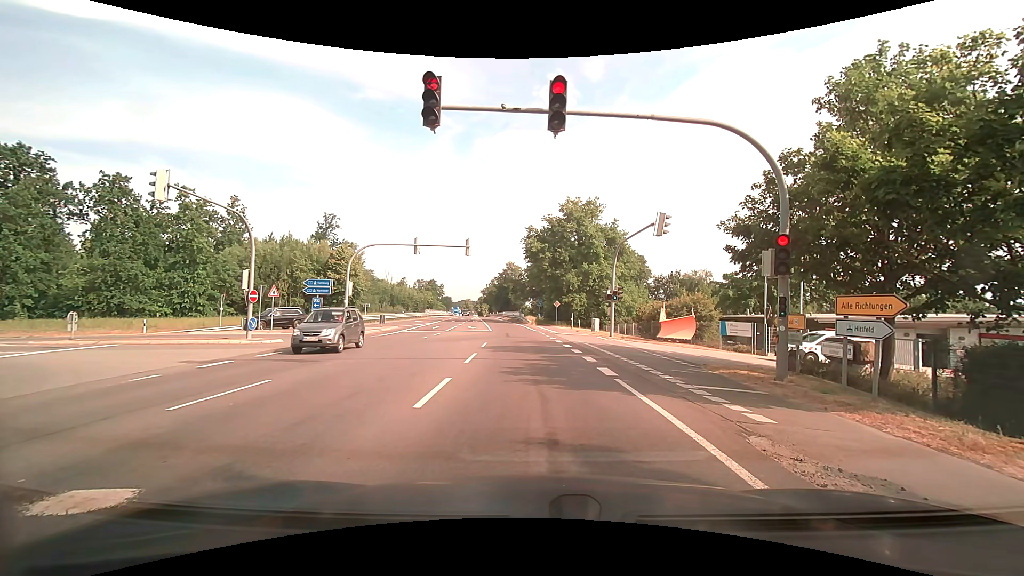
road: secondary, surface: asphalt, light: Day
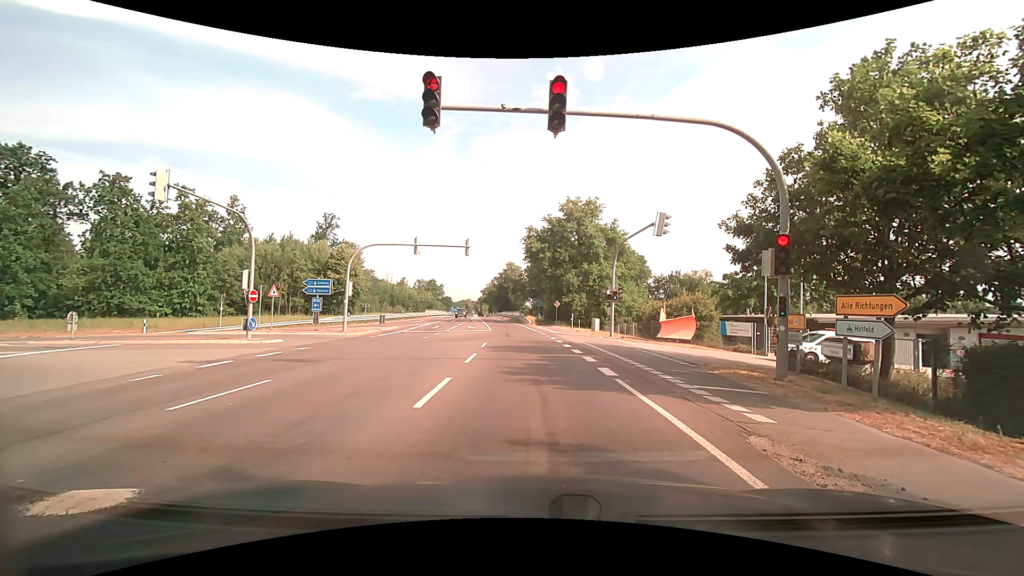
(0.0, 0.0) m; 0°
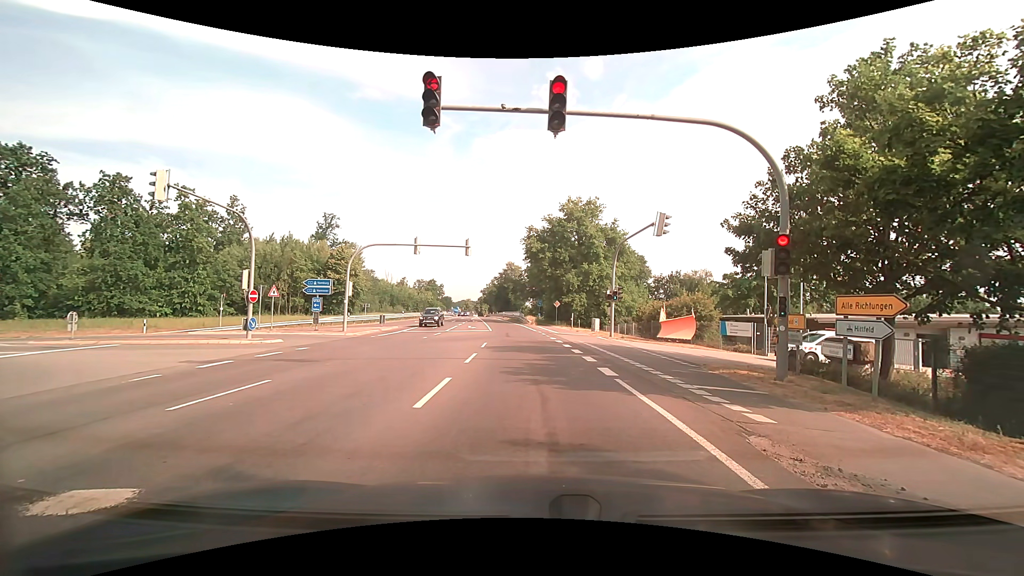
(0.0, 0.0) m; 0°
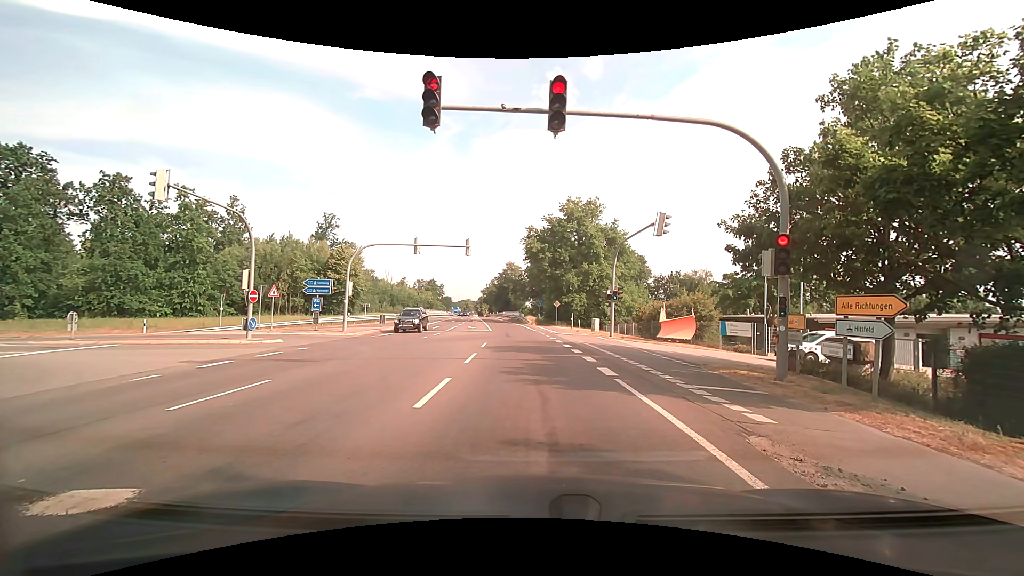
(0.0, 0.0) m; 0°
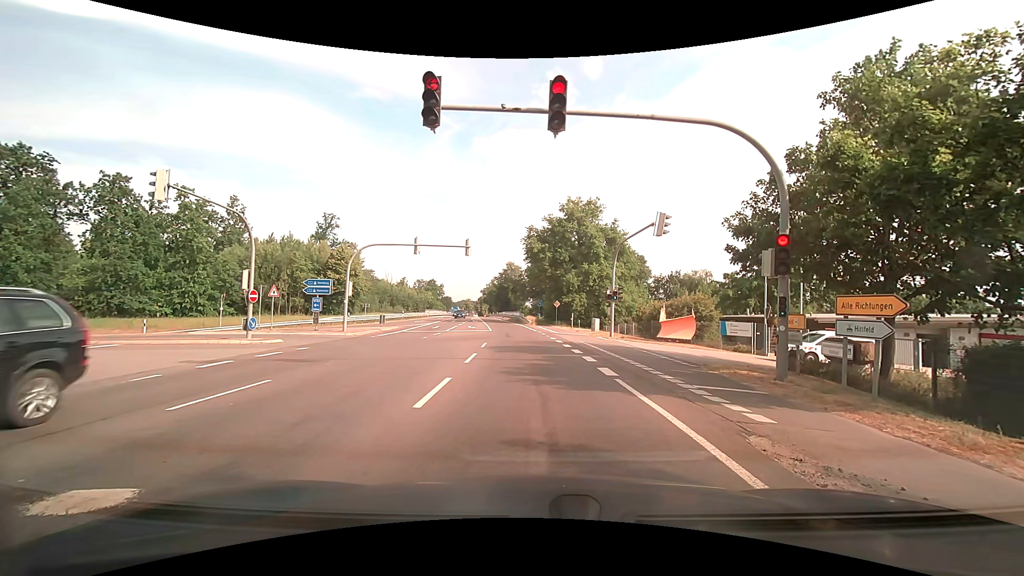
(0.0, 0.0) m; 0°
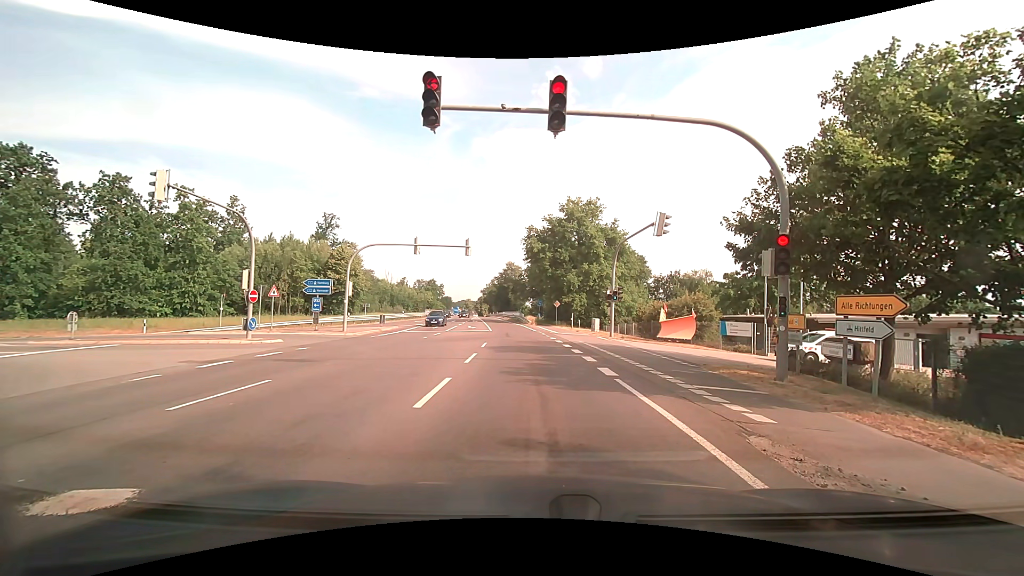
(0.0, 0.0) m; 0°
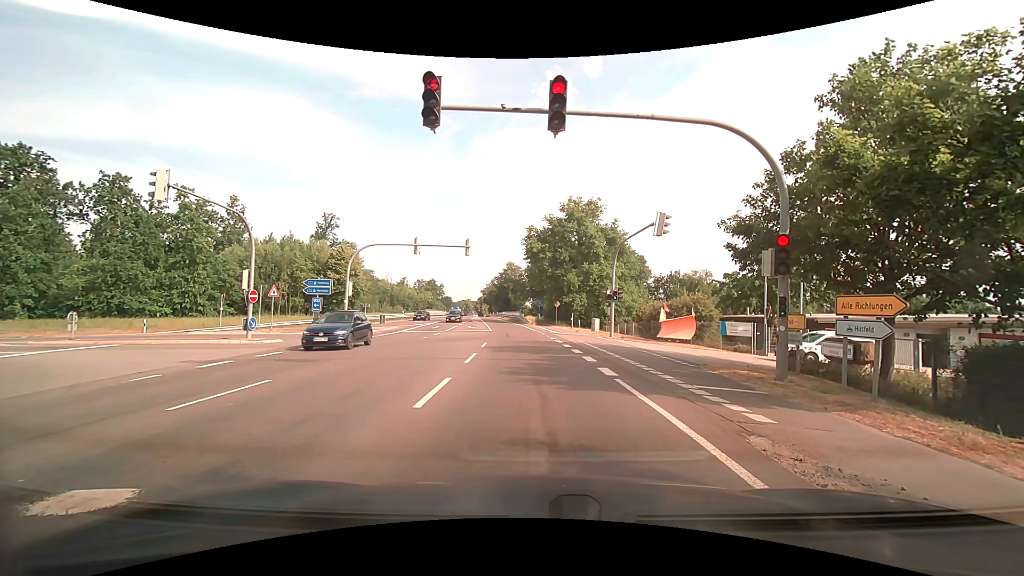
(0.0, 0.0) m; 0°
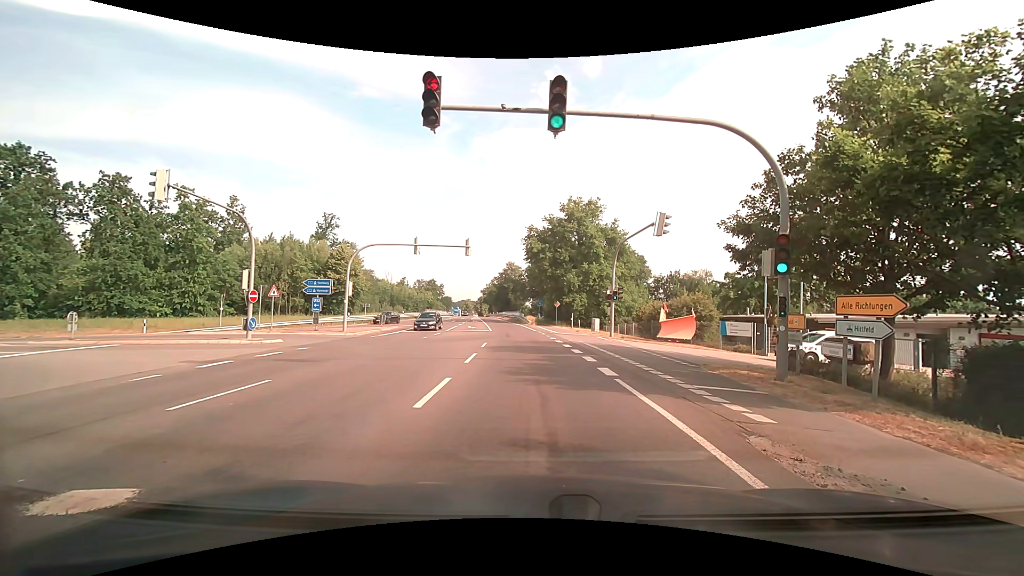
(0.0, 0.0) m; 0°
(0, +10) (0, +20) (-1, +30) (-1, +40) (-2, +50) (-4, +60) (-5, +70) (-6, +80) (-7, +90) (-9, +100) m
